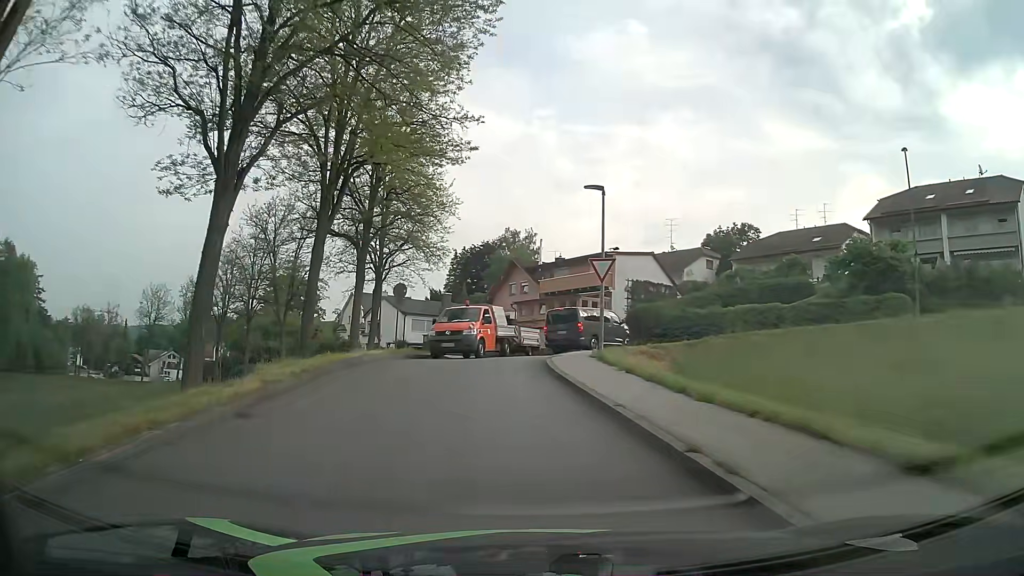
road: residential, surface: asphalt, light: Day
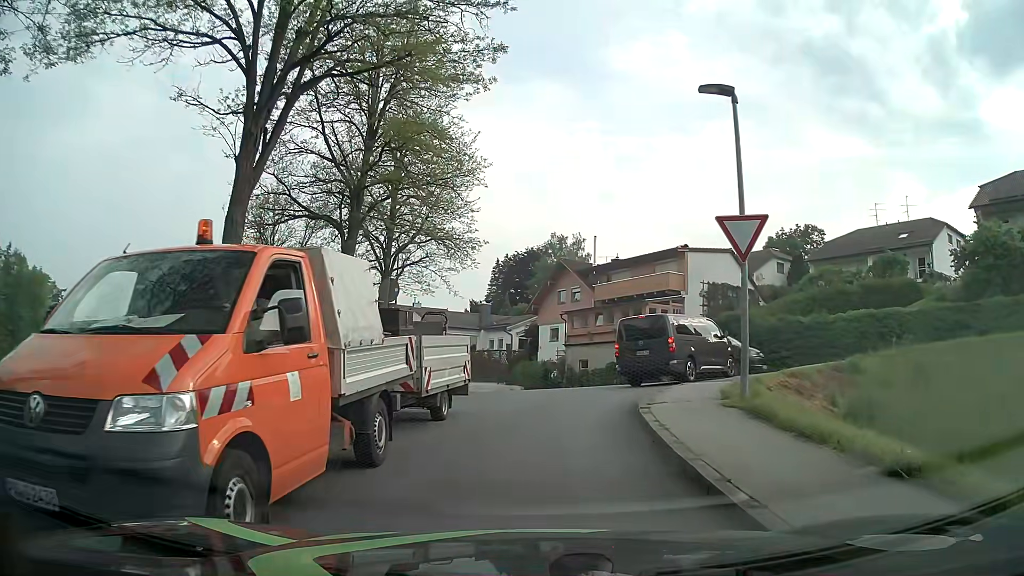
(-0.4, +9.1) m; -4°
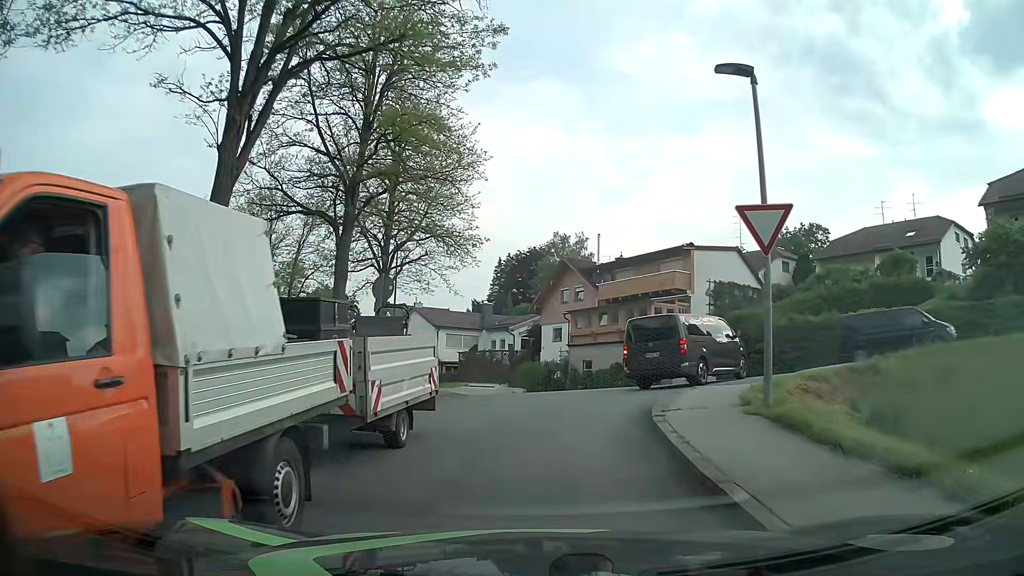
(0.0, +0.9) m; -2°
